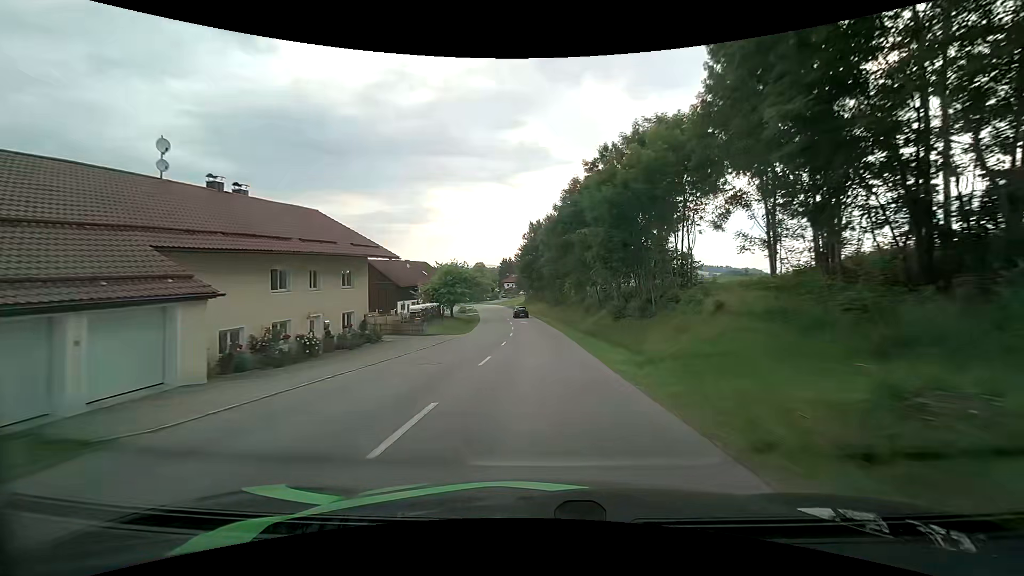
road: tertiary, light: Day
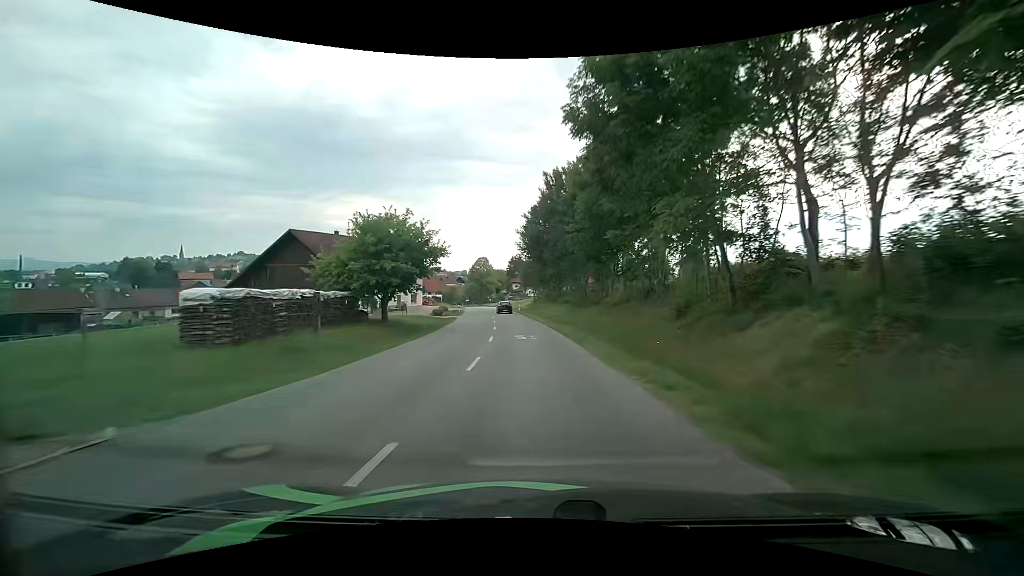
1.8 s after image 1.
(-0.1, +29.8) m; -1°
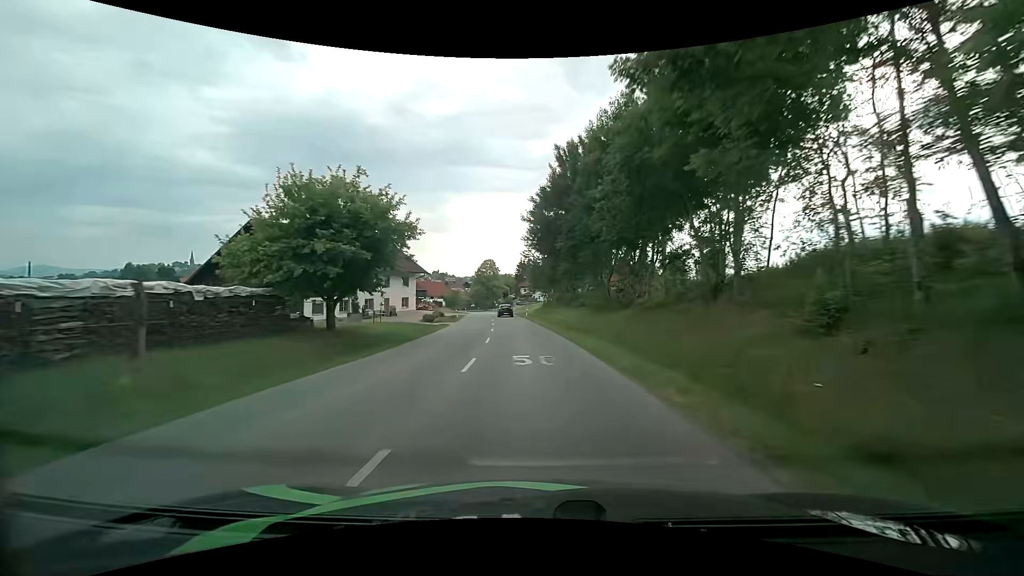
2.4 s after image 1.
(-0.1, +9.4) m; -1°
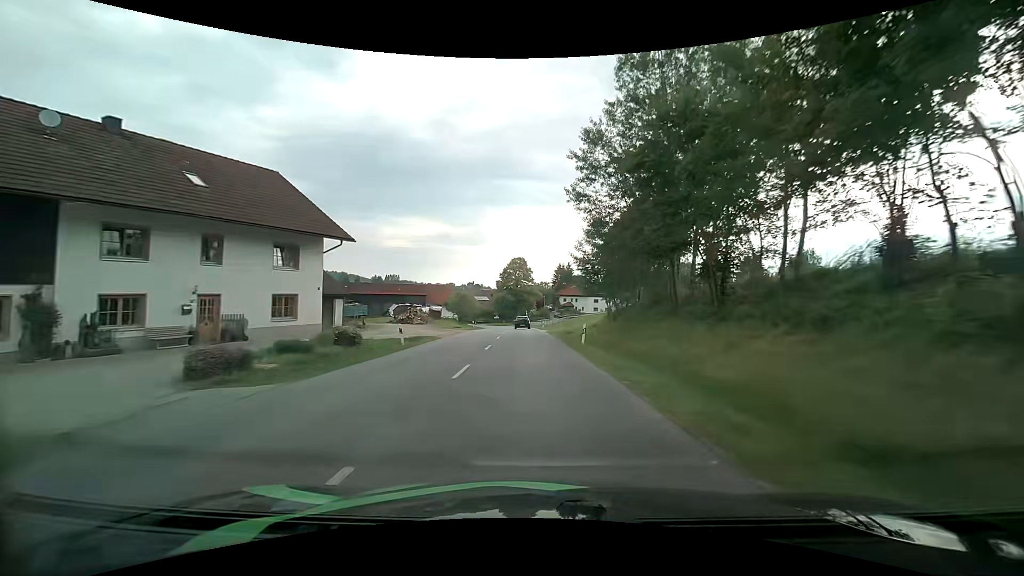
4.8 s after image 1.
(-1.7, +36.9) m; -5°
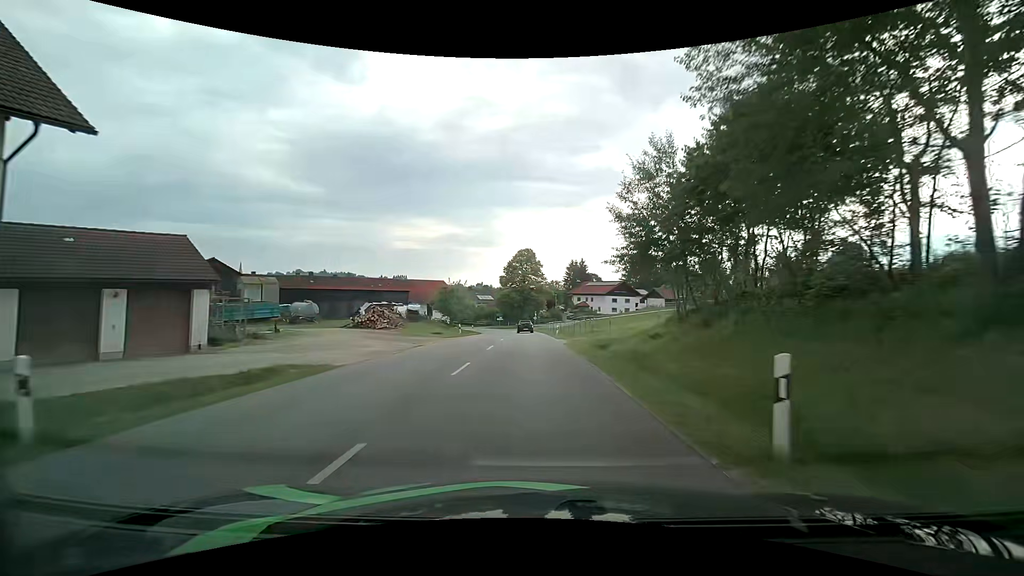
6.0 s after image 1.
(-0.1, +17.3) m; -1°
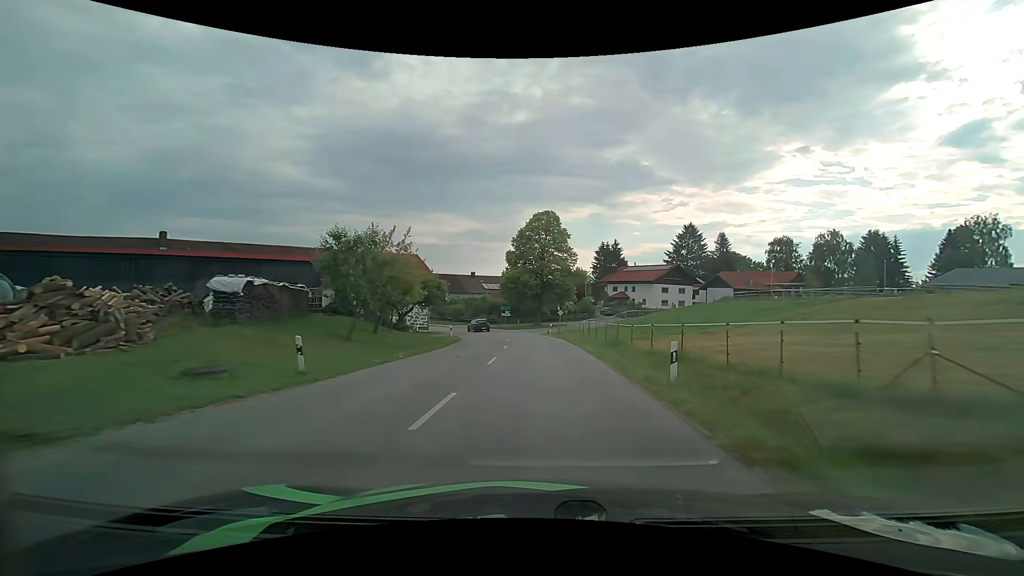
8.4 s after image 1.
(-0.7, +32.6) m; -3°
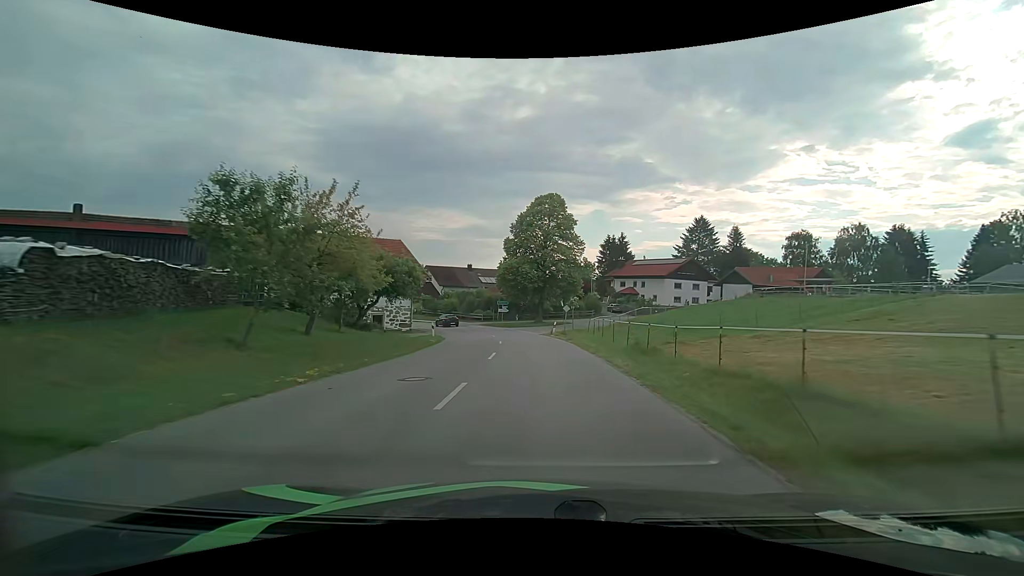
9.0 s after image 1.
(0.0, +7.9) m; 0°
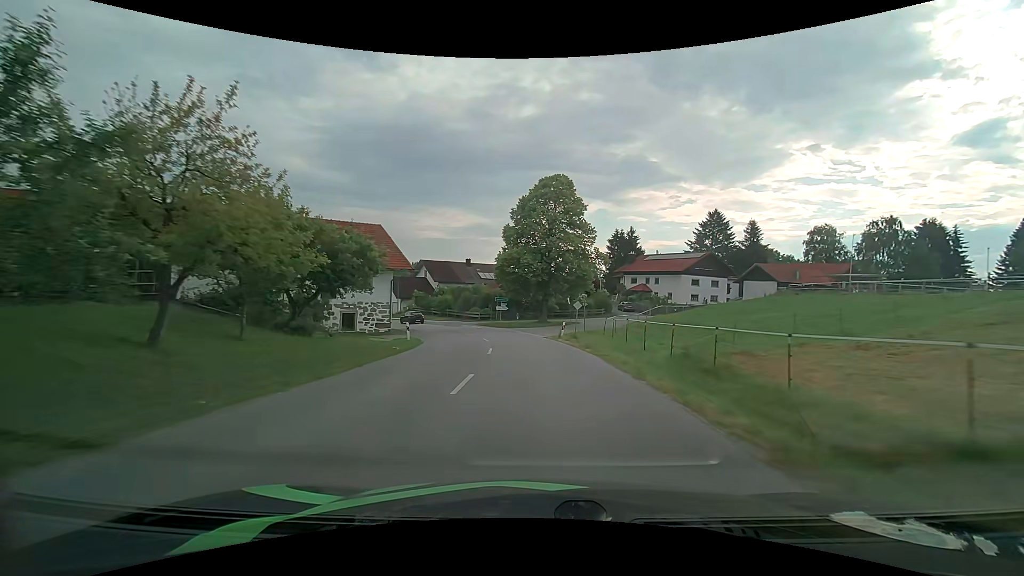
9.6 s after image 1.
(0.0, +7.6) m; 0°
(0, +10) (-1, +20) (-2, +30) (-4, +40) (-8, +49) (-13, +58) (-18, +66) (-24, +74) (-31, +82) (-37, +90) m
